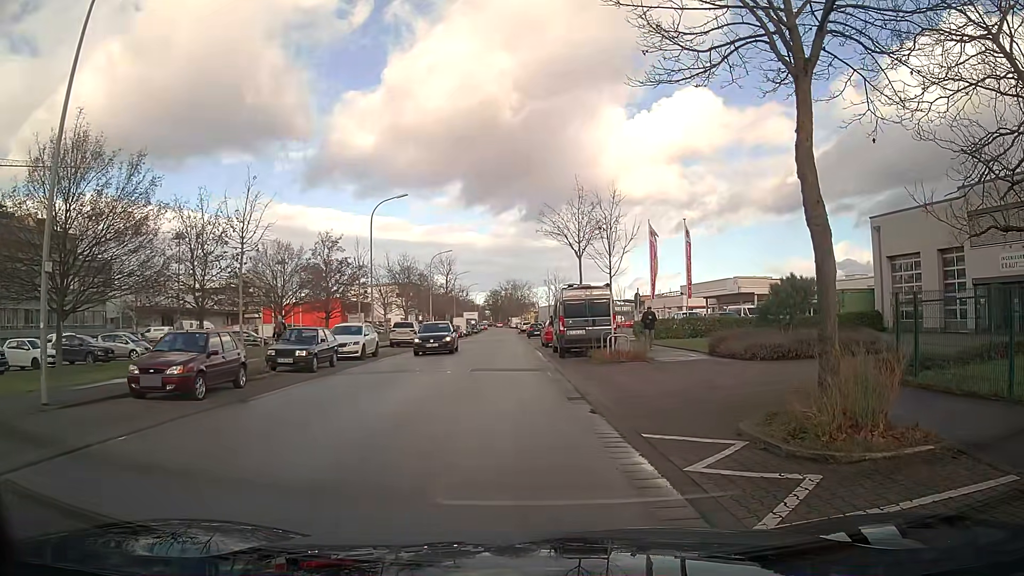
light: Day
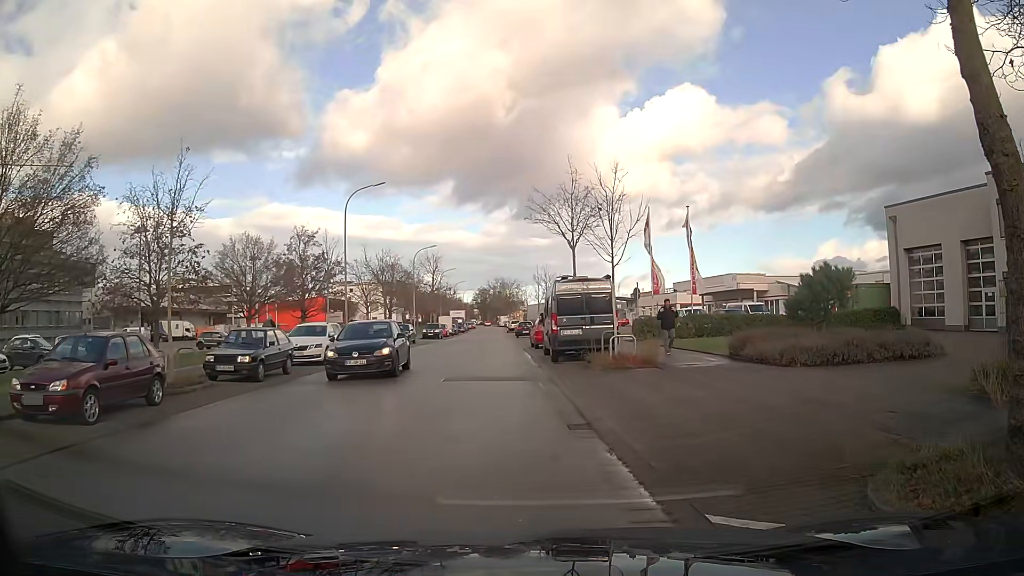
(+0.1, +3.5) m; +2°
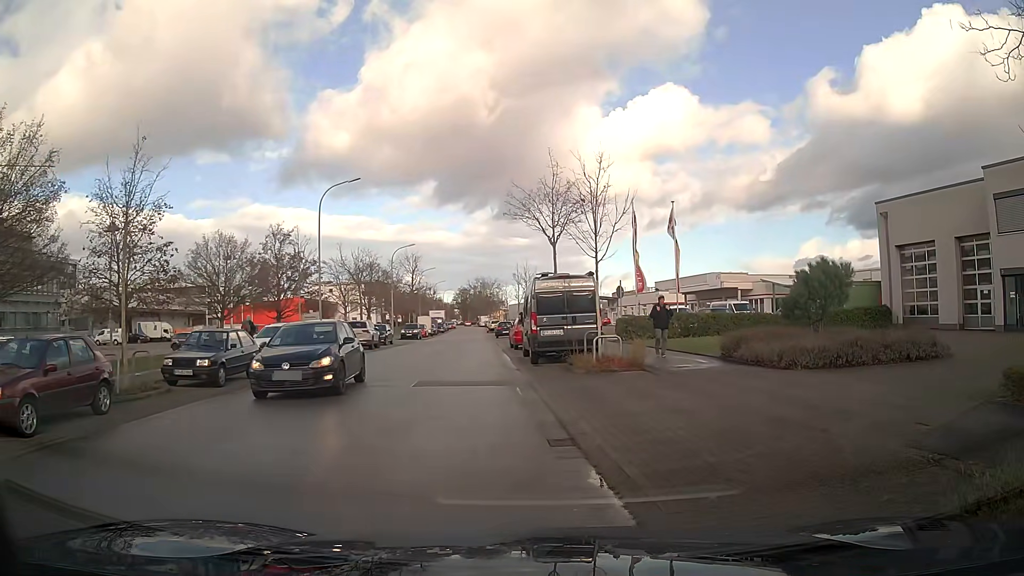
(0.0, +1.2) m; +1°
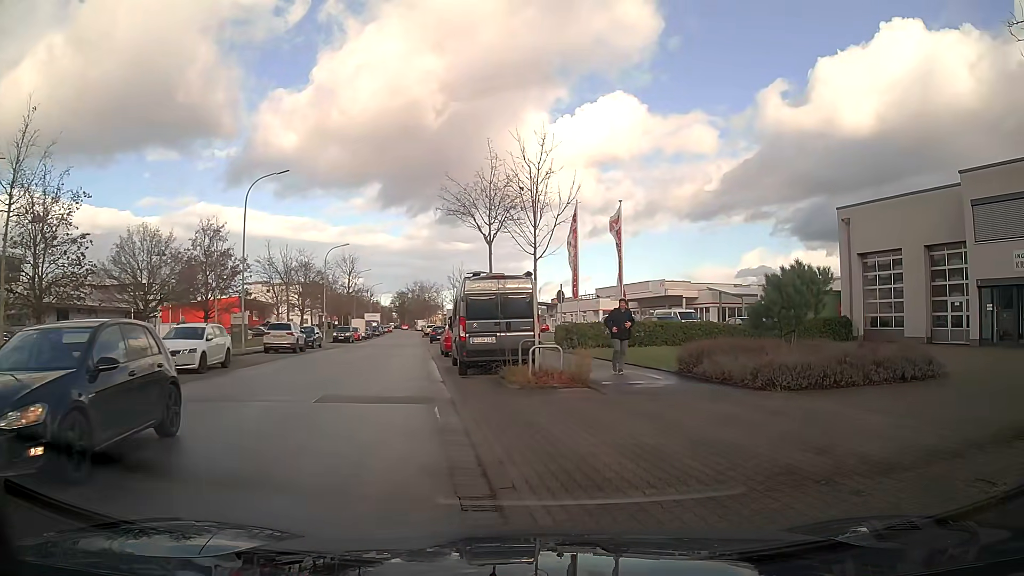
(+0.1, +2.3) m; +5°
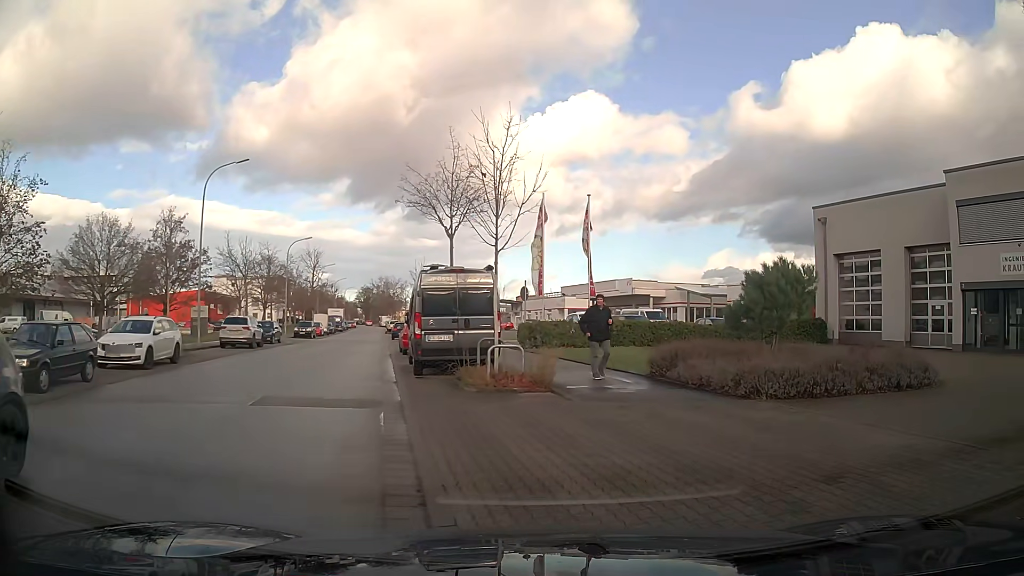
(0.0, +1.1) m; +3°
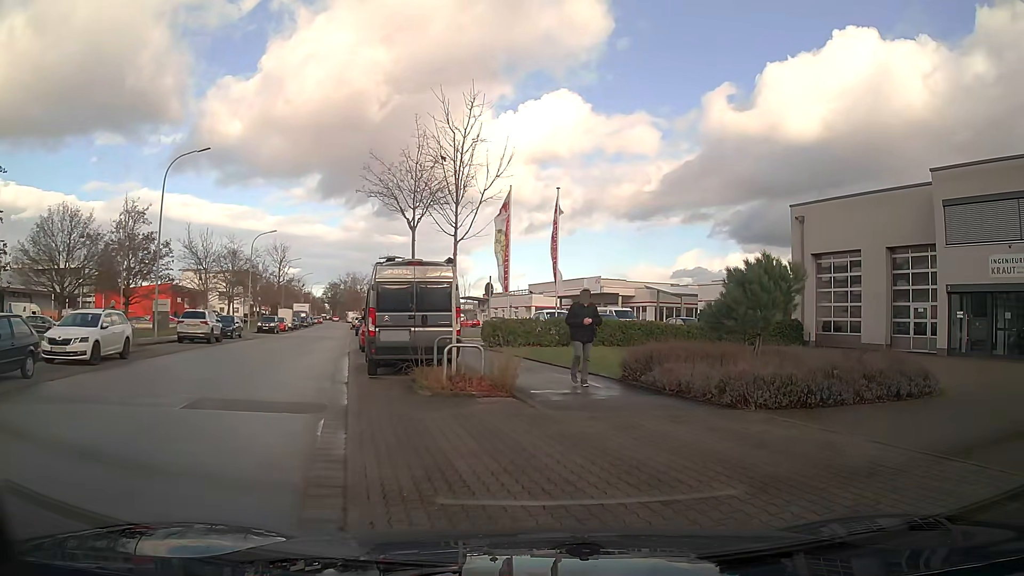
(0.0, +1.1) m; +2°
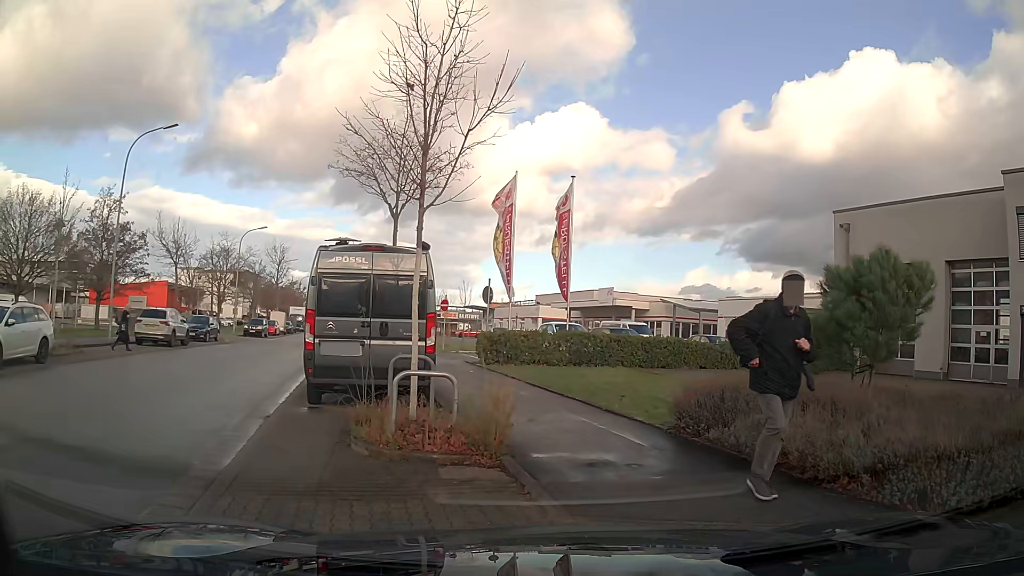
(0.0, +4.5) m; -2°
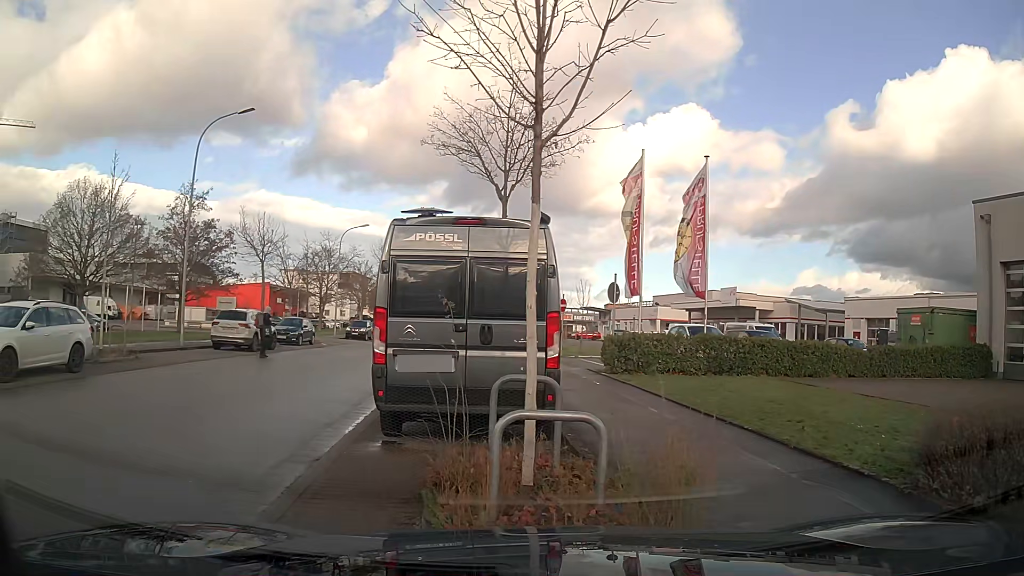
(-0.3, +3.0) m; -11°
